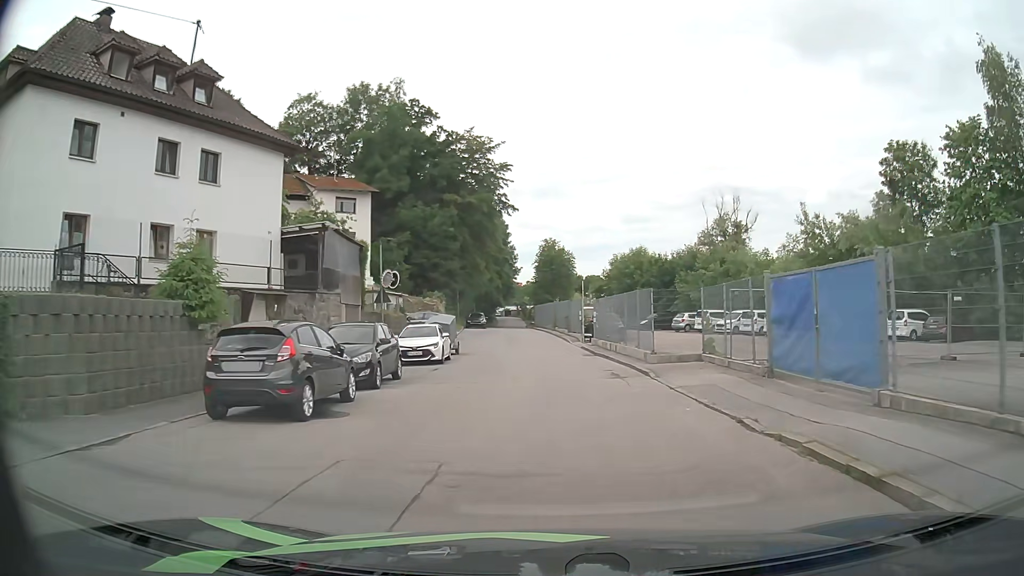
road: residential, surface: asphalt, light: Day
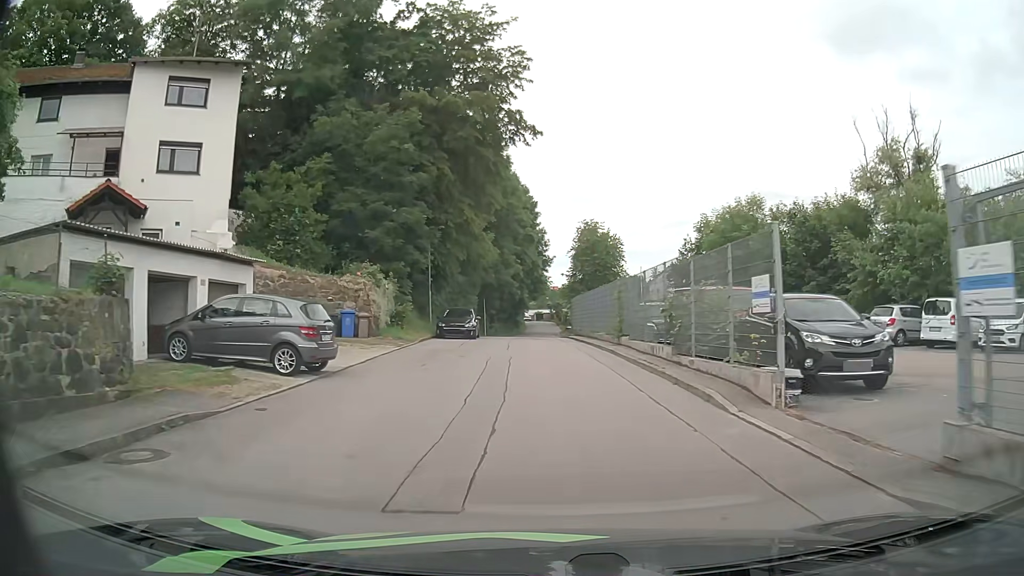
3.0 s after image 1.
(-0.6, +29.3) m; -3°
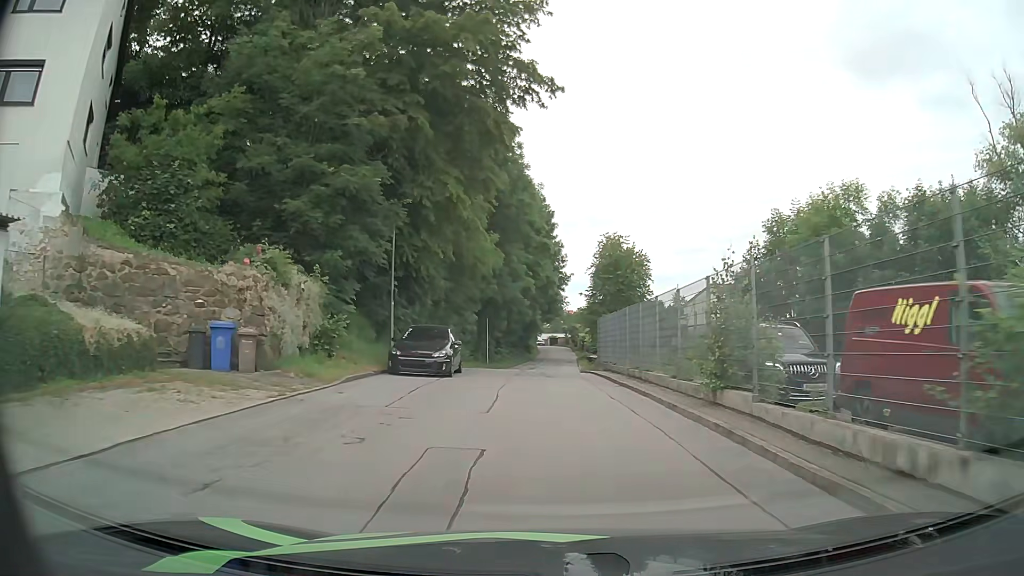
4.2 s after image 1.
(-0.2, +11.5) m; -1°
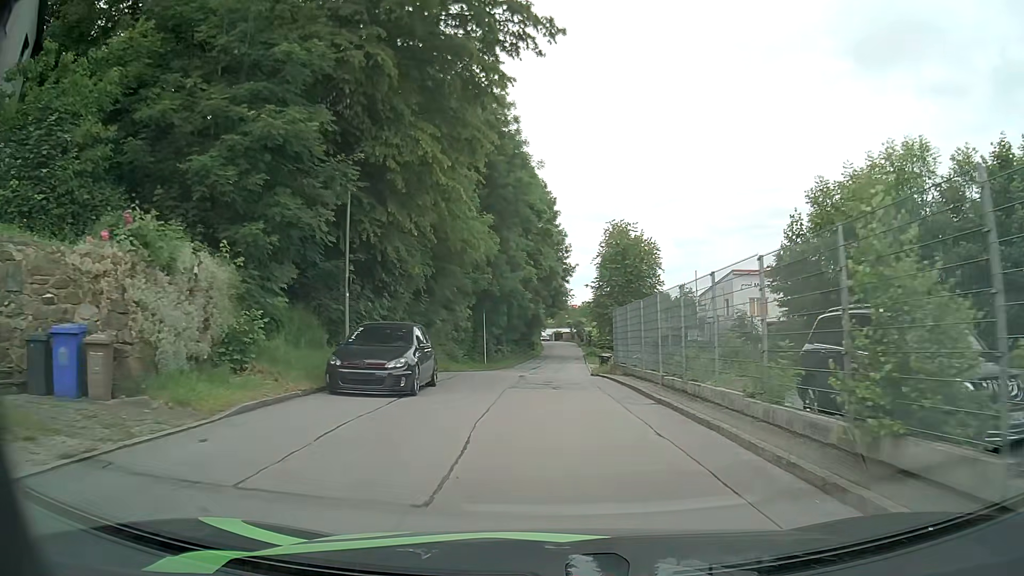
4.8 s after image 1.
(0.0, +5.6) m; 0°
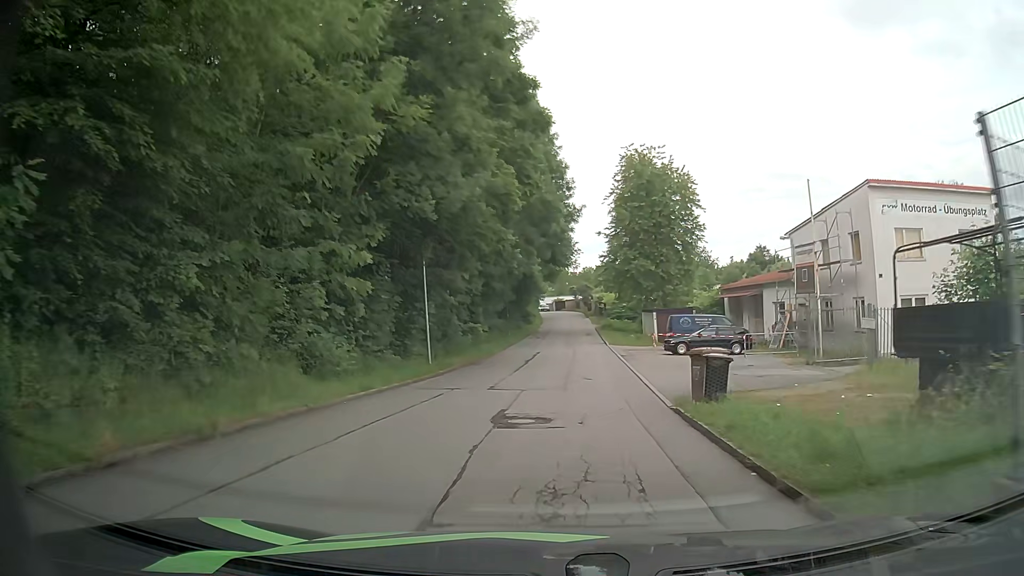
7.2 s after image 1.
(0.0, +22.4) m; -1°
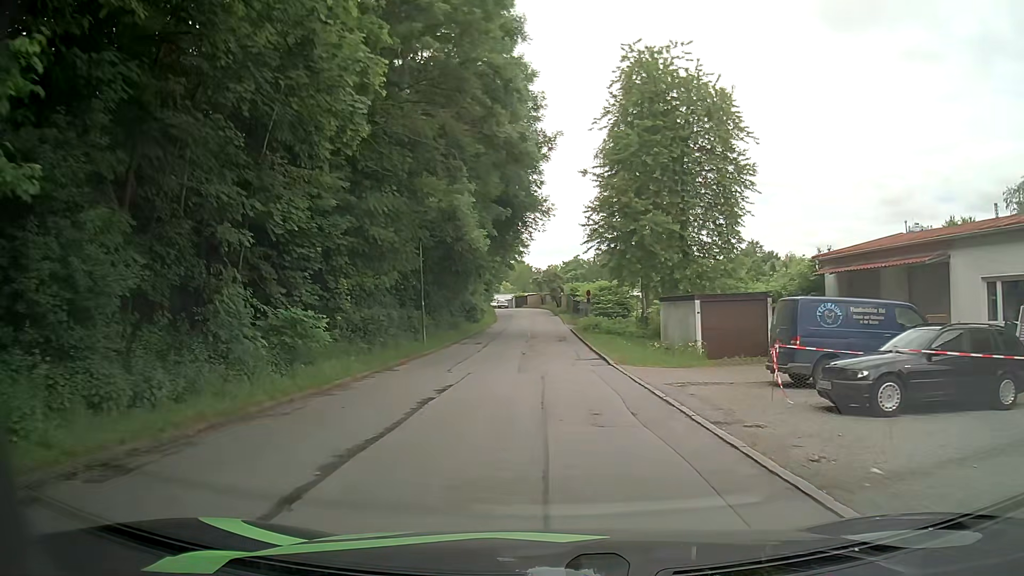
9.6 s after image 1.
(+0.7, +23.1) m; +3°
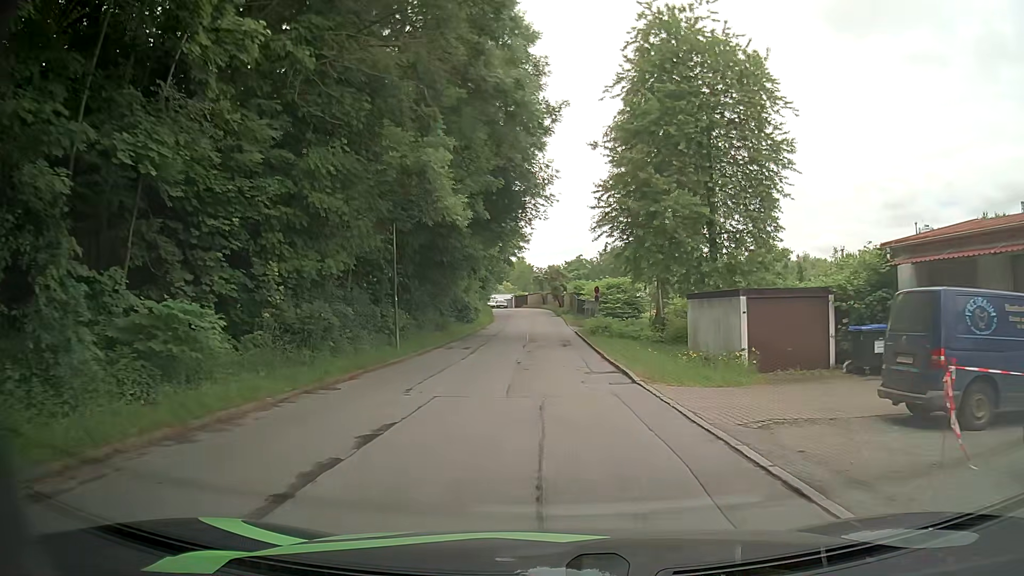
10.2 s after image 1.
(0.0, +5.6) m; 0°
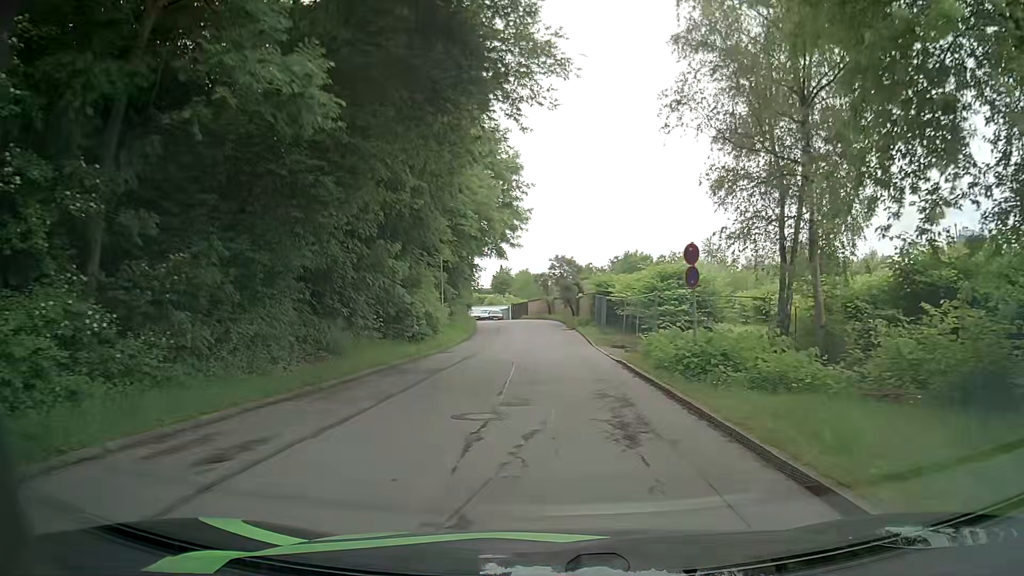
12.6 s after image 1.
(0.0, +21.9) m; -1°
